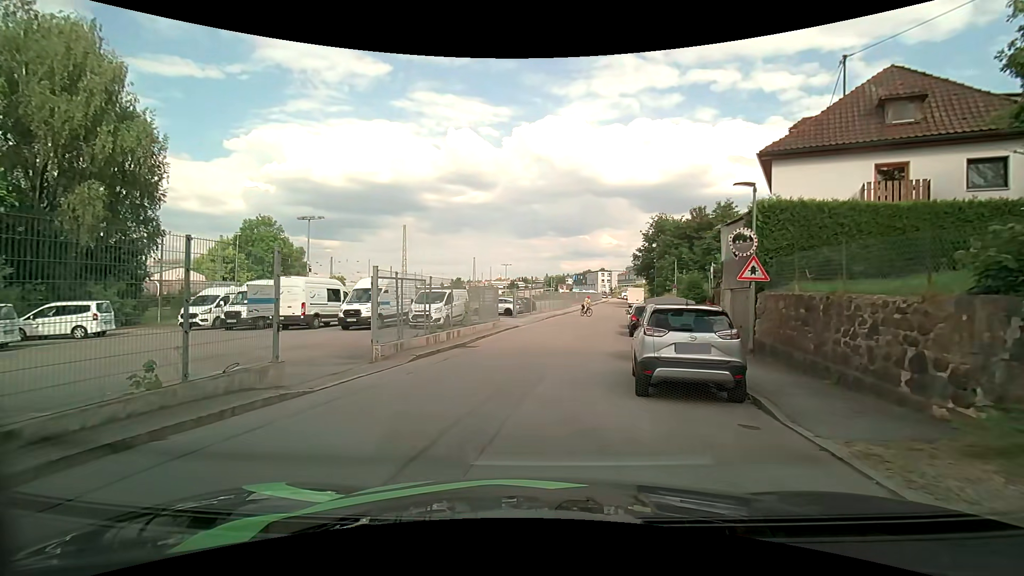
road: residential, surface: asphalt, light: Day
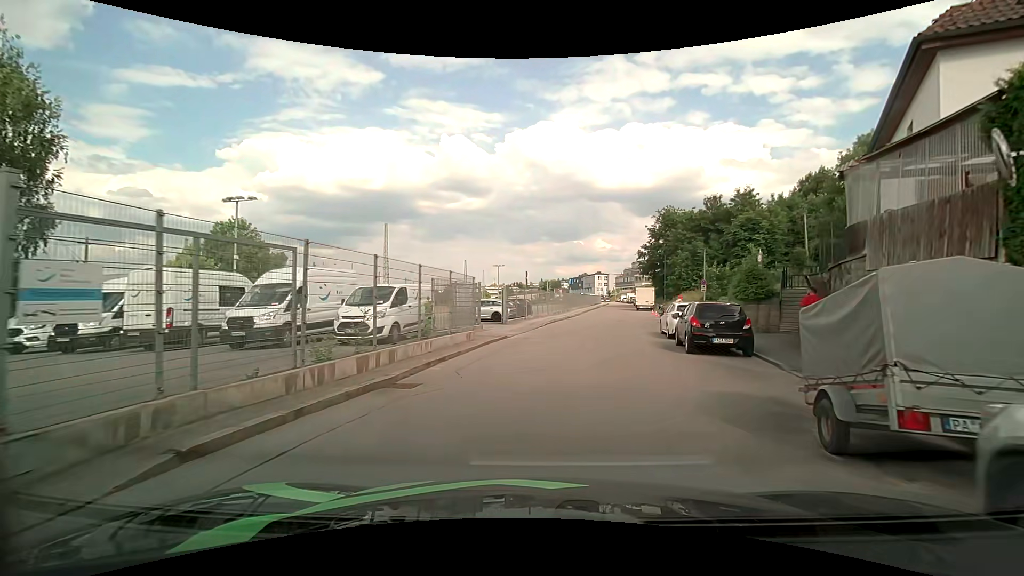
(-0.1, +9.1) m; +1°
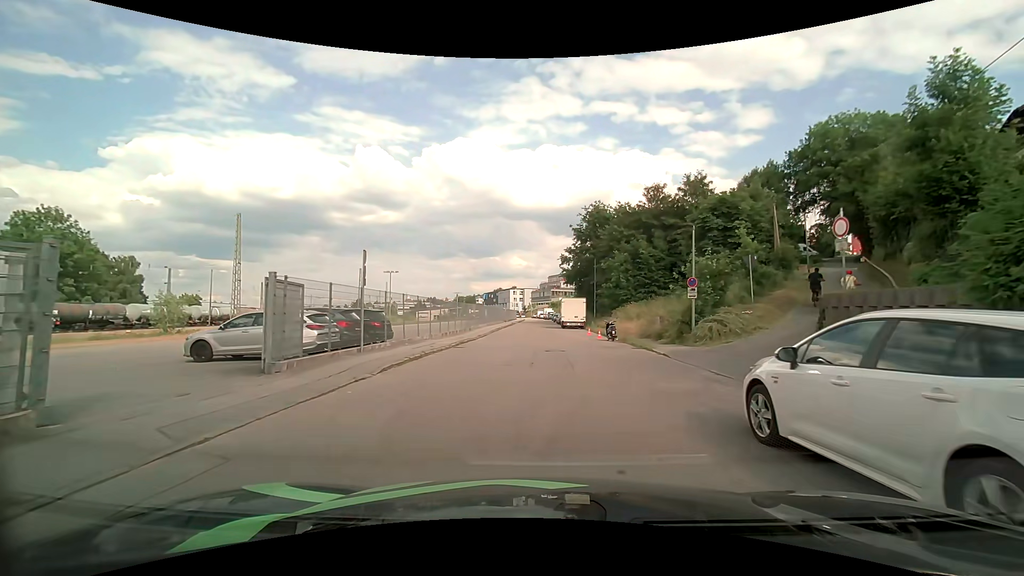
(+1.7, +17.4) m; +9°
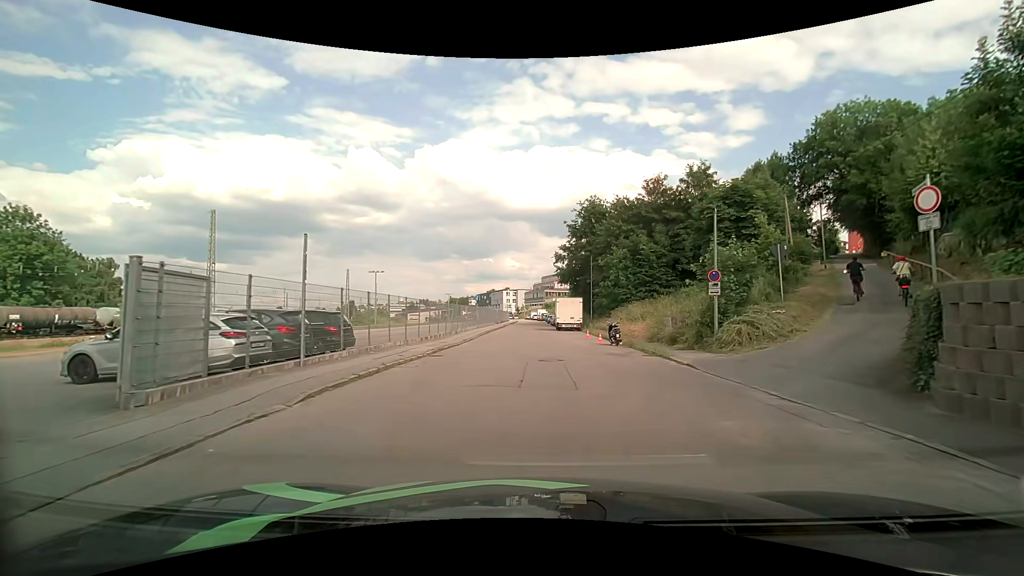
(+0.1, +3.6) m; +1°
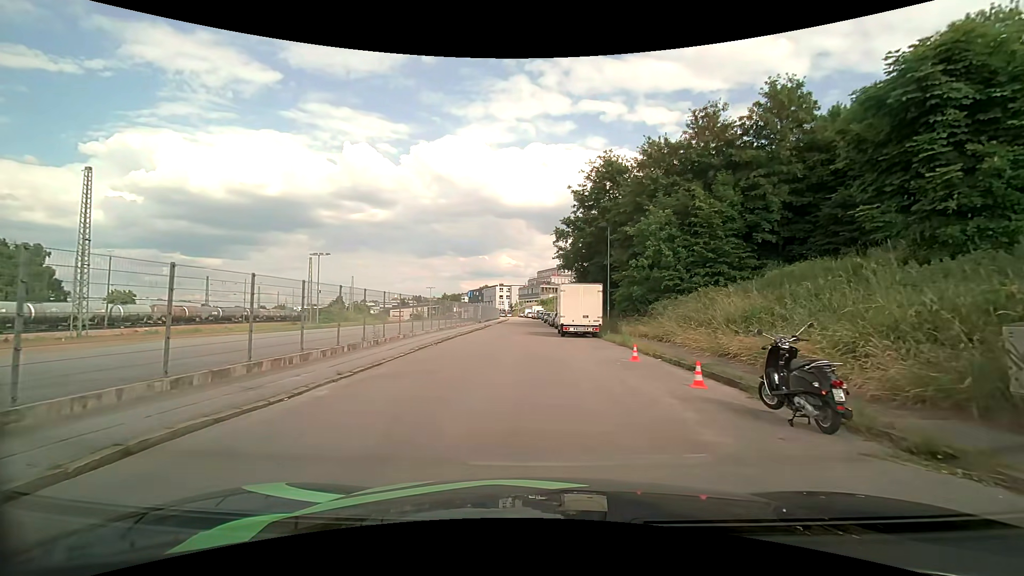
(+0.2, +16.9) m; 0°
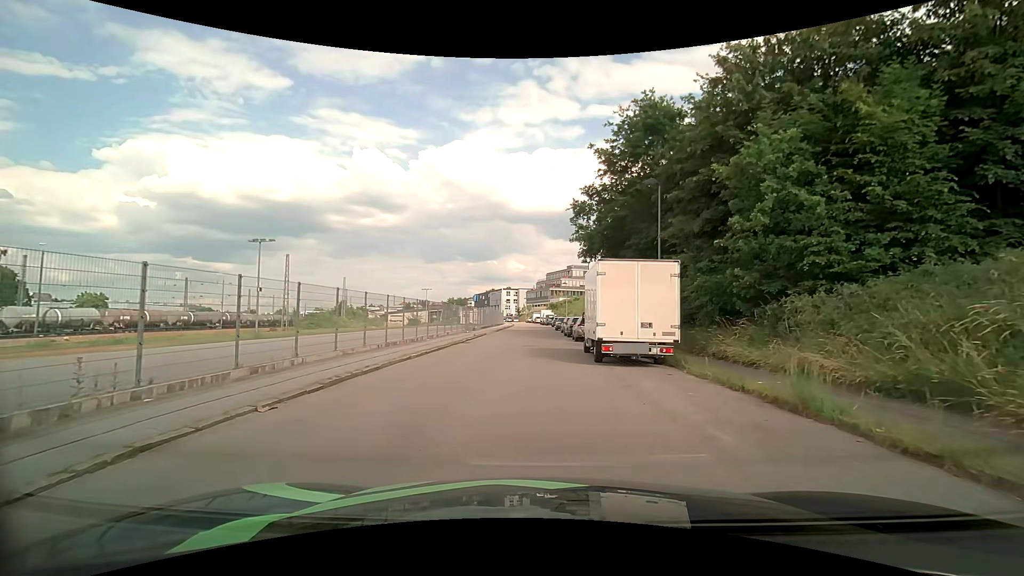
(+0.1, +13.4) m; 0°
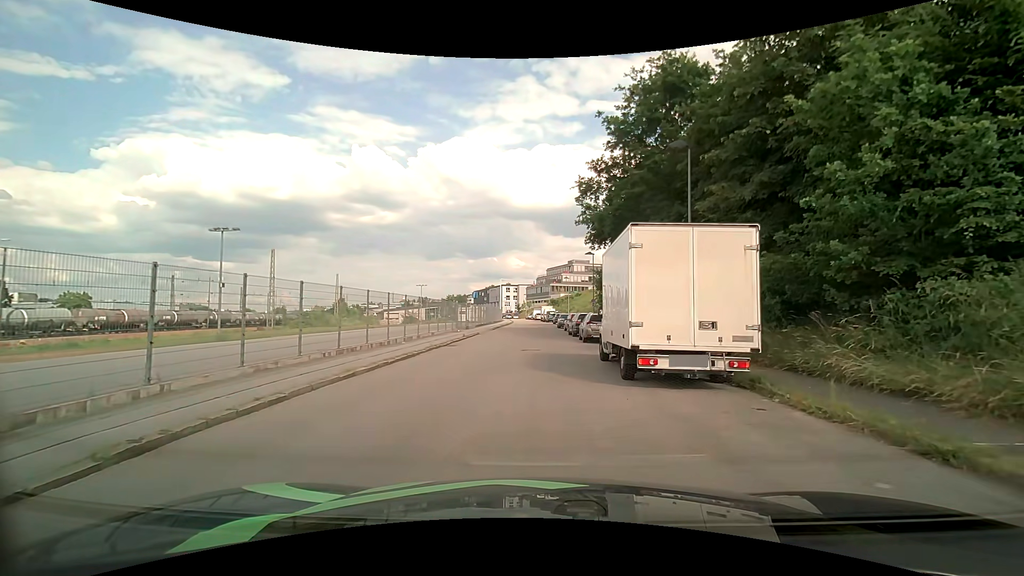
(+0.1, +4.9) m; +1°
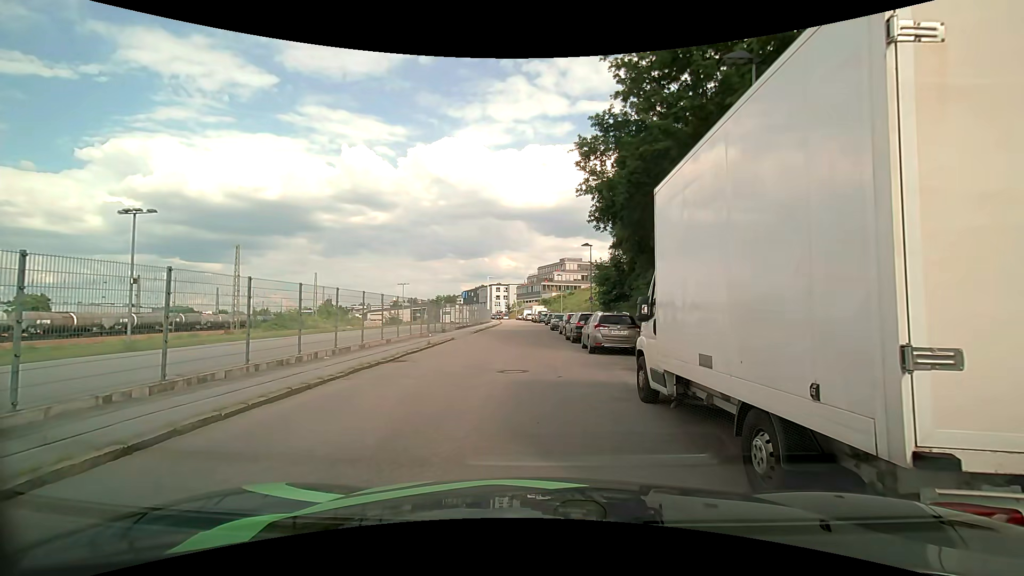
(0.0, +6.7) m; -2°
